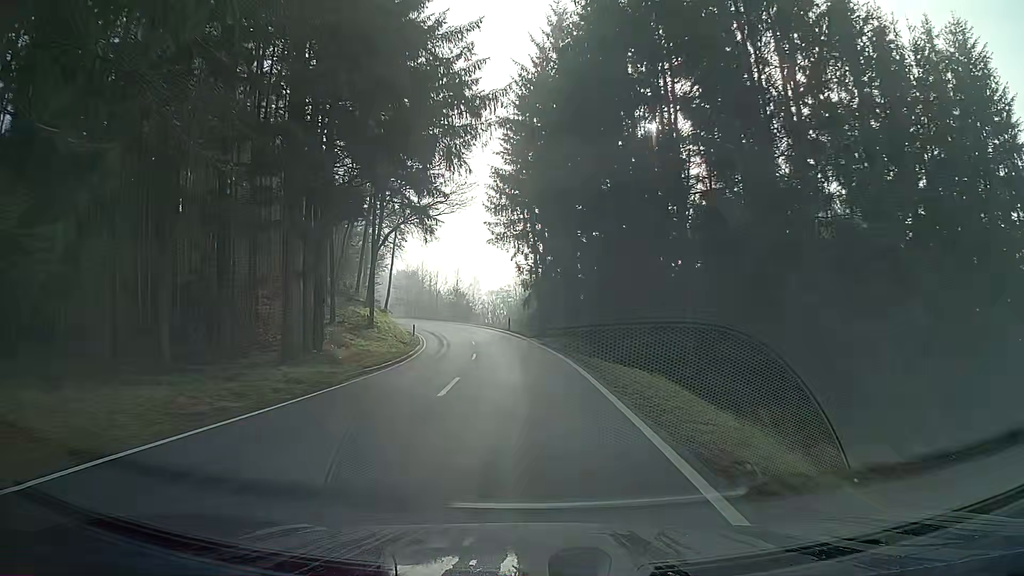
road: secondary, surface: asphalt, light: Day
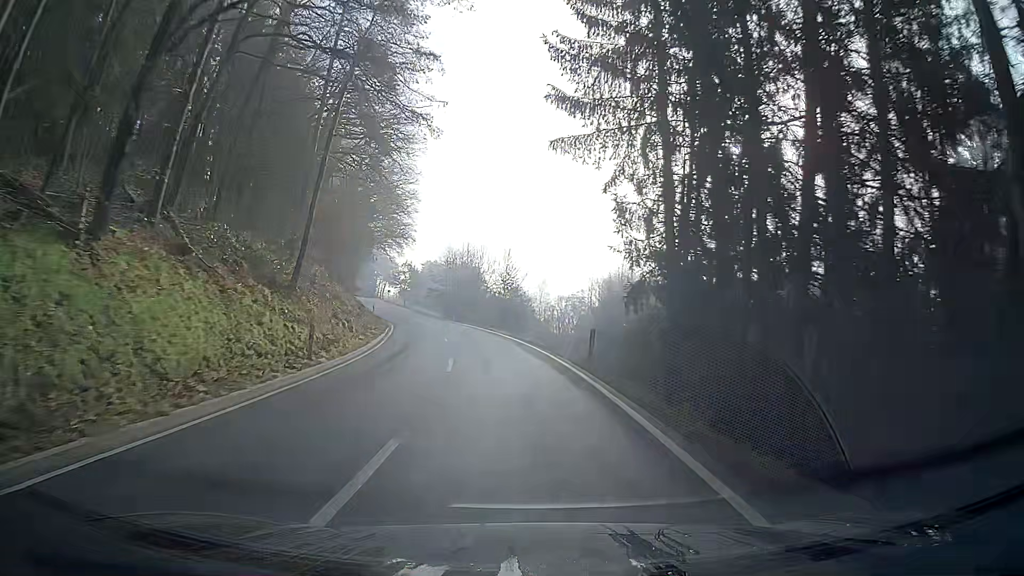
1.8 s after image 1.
(-1.5, +33.1) m; -5°
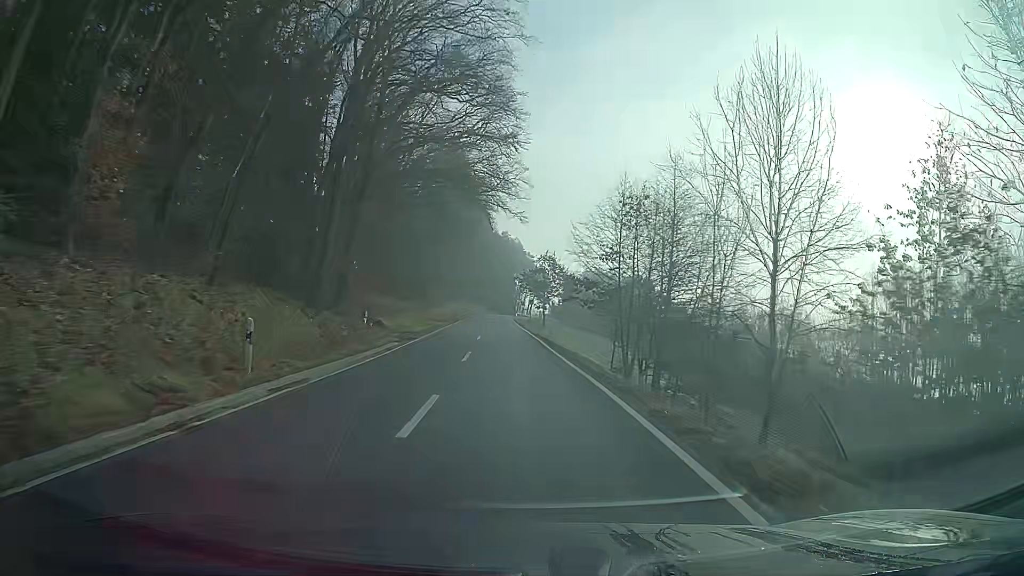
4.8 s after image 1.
(-7.6, +55.4) m; -14°
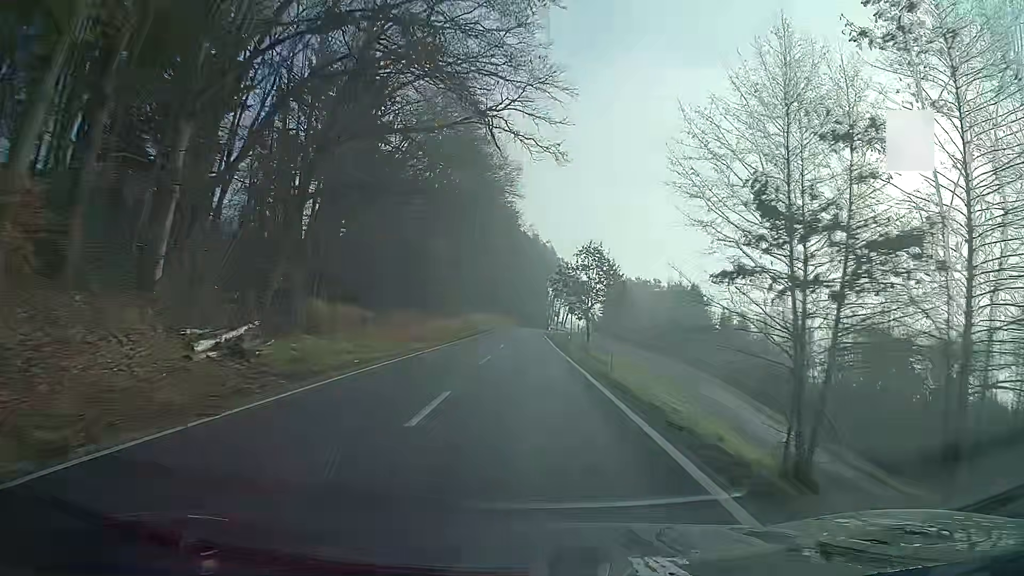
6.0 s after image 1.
(-0.5, +23.3) m; -3°
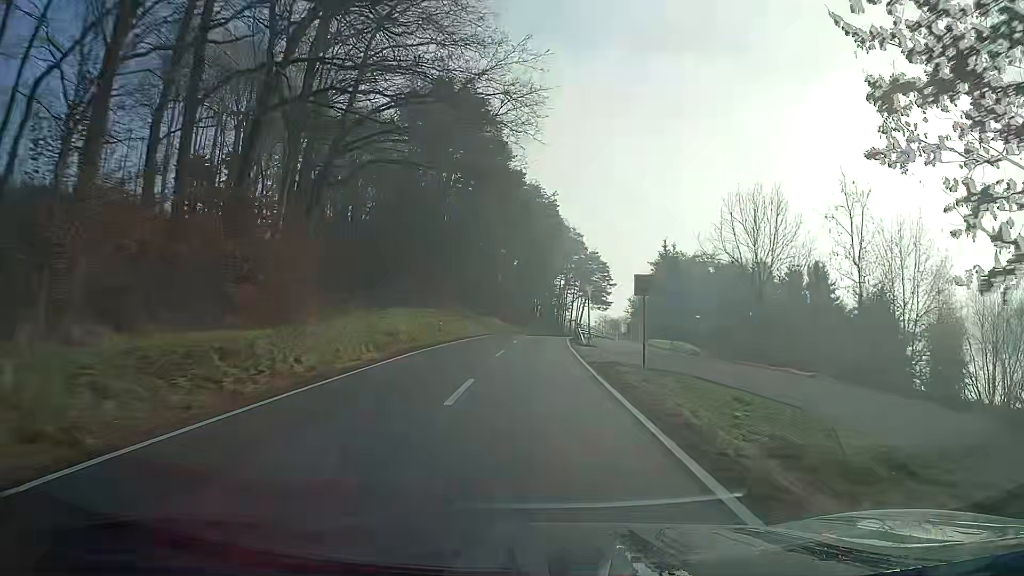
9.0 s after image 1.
(+0.1, +58.2) m; 0°
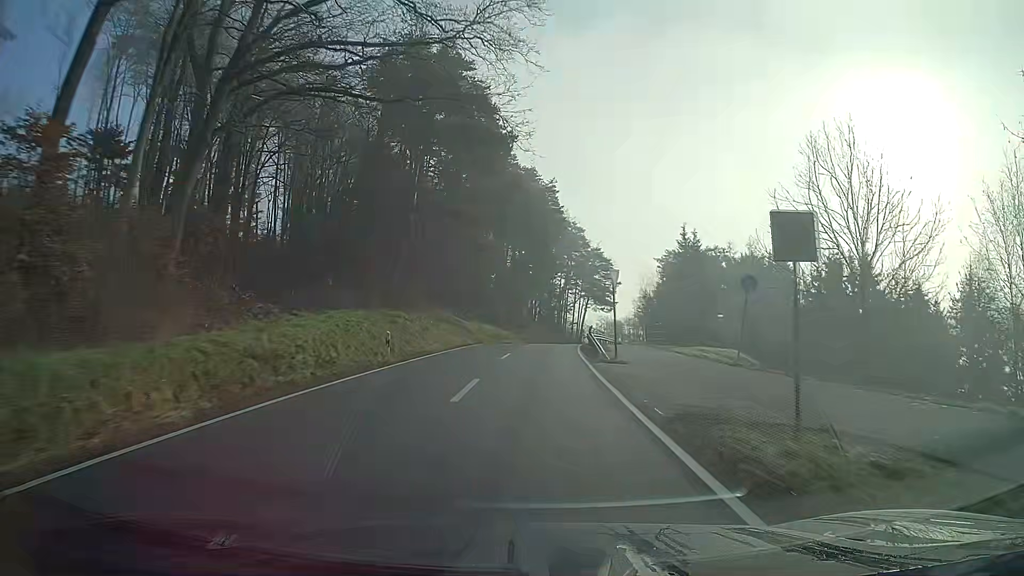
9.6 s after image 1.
(0.0, +11.4) m; 0°
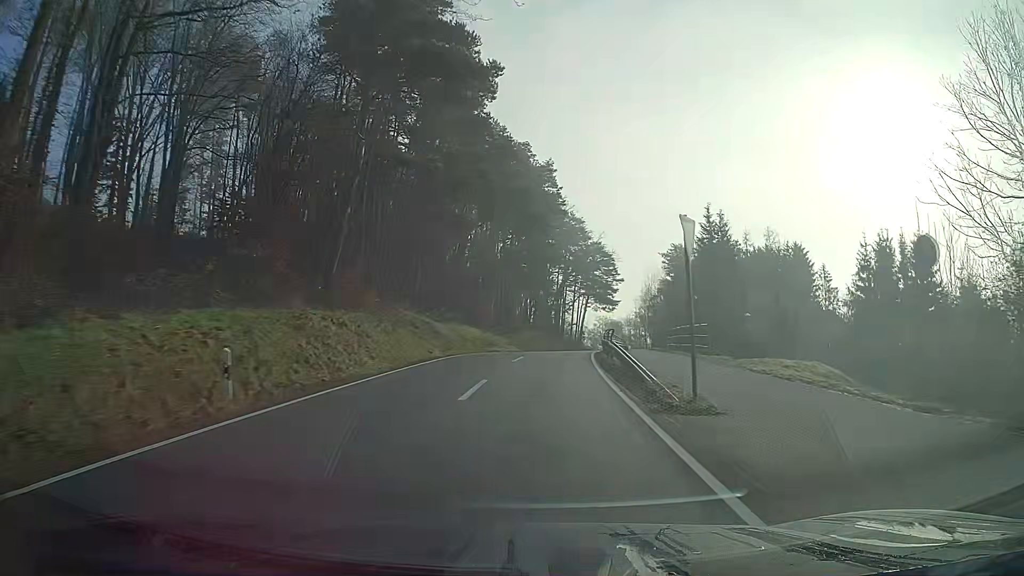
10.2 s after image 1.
(0.0, +11.3) m; +1°
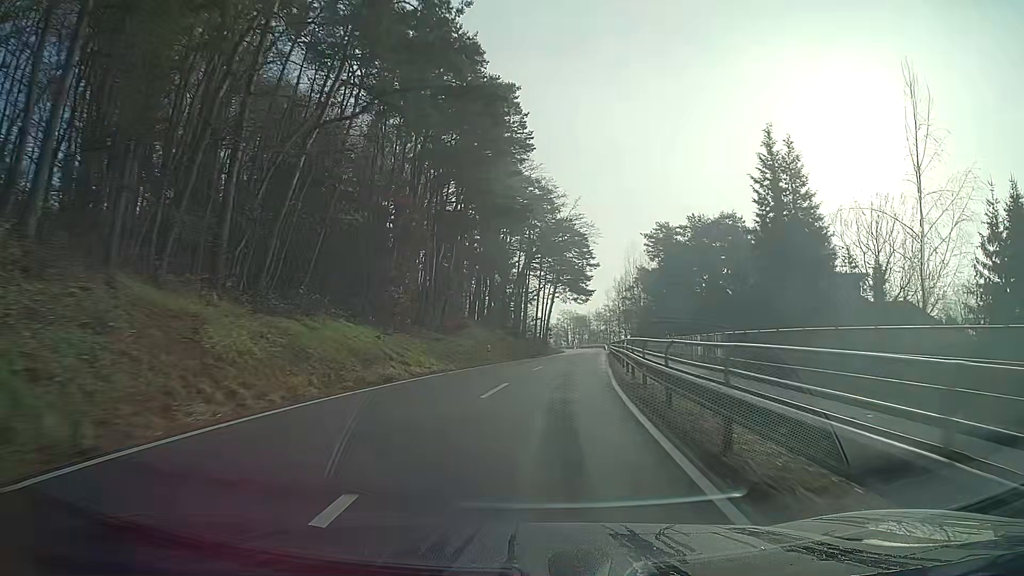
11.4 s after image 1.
(+0.7, +22.3) m; +4°
